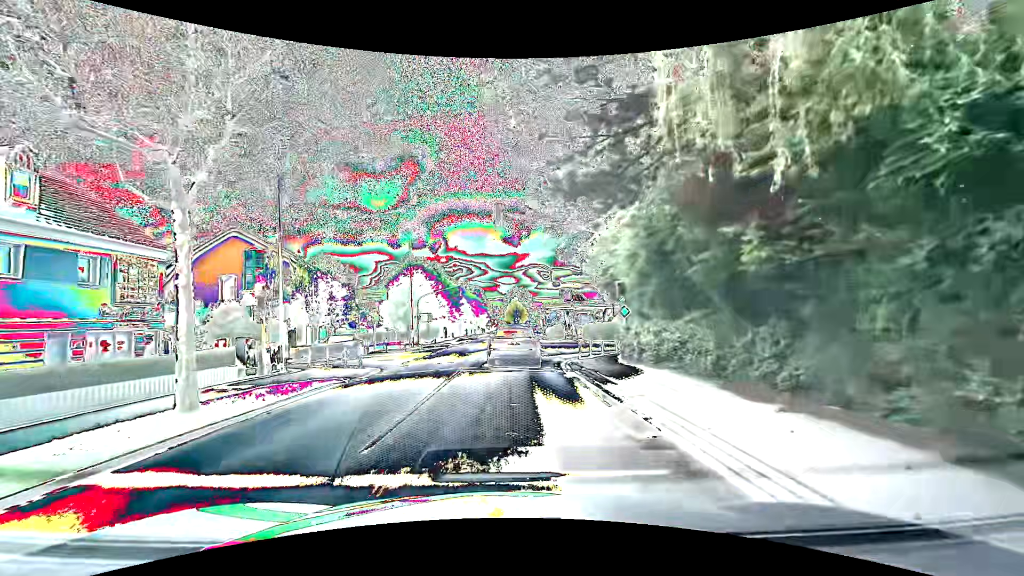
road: primary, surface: asphalt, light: Day
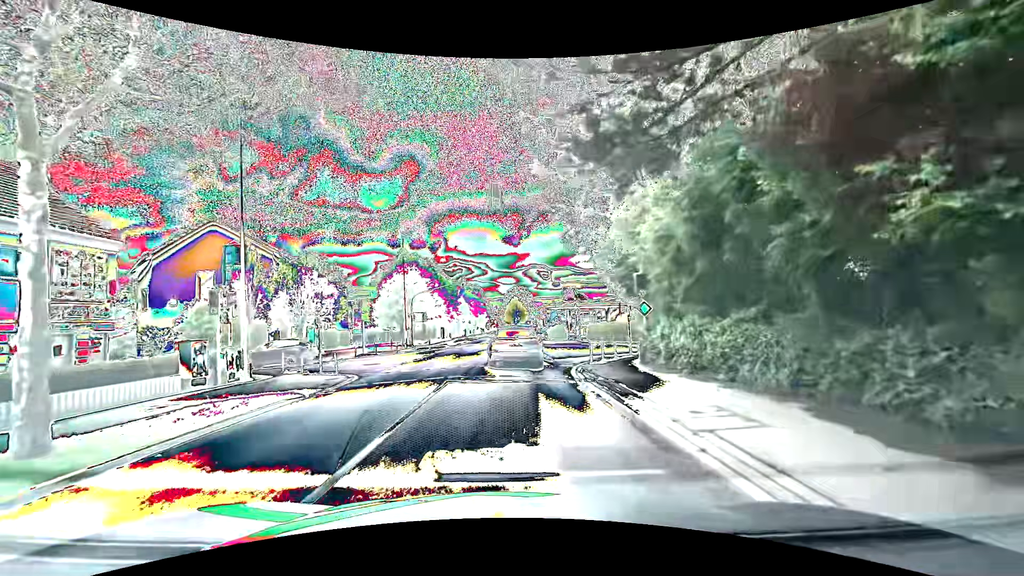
(-0.1, +3.0) m; 0°
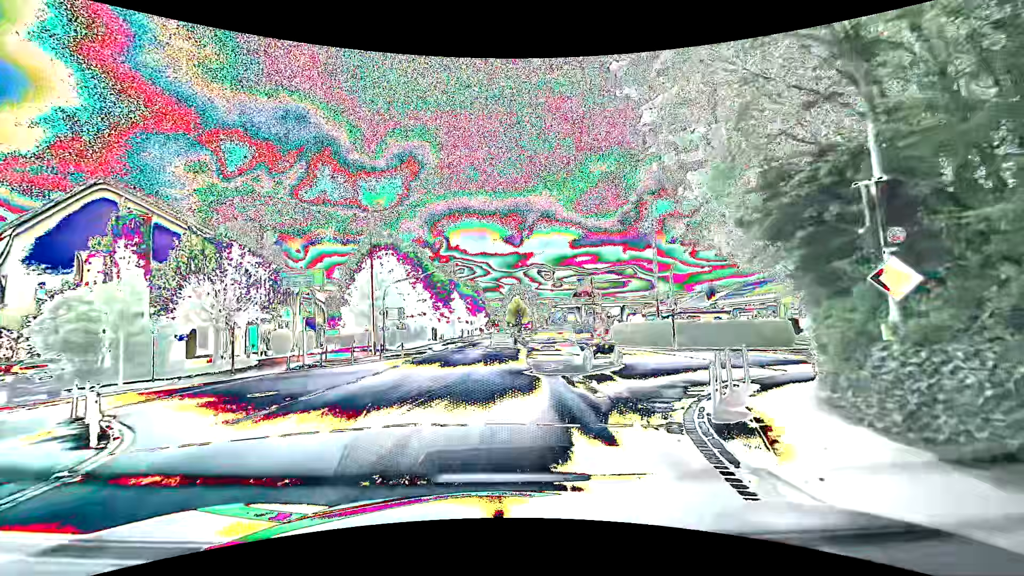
(0.0, +11.1) m; 0°
(0, +10) (0, +20) (0, +30) (0, +40) (0, +50) (0, +60) (0, +70) (0, +80) (0, +90) (0, +100) m
